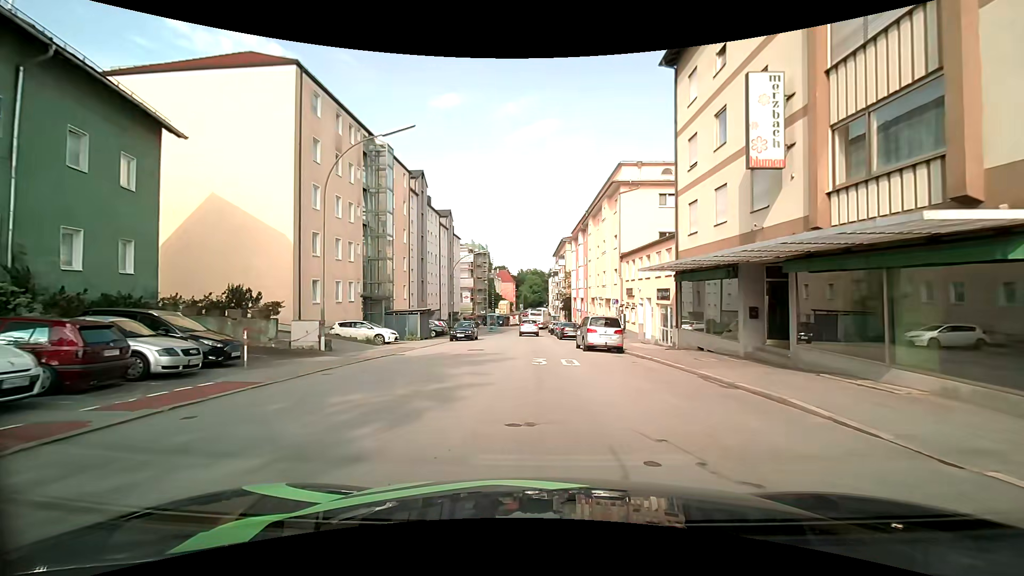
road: tertiary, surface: asphalt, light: Day
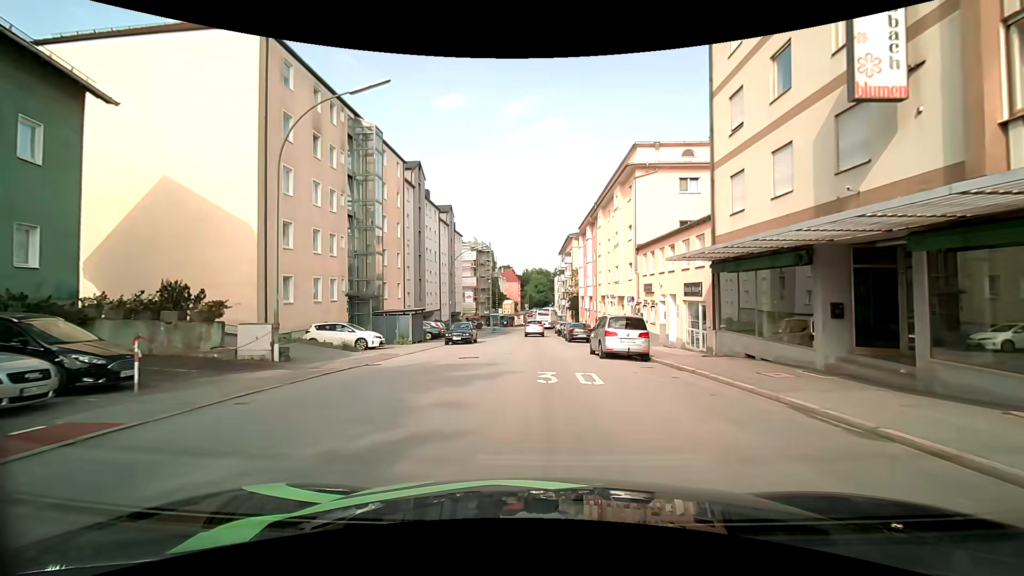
(-0.1, +4.0) m; -1°
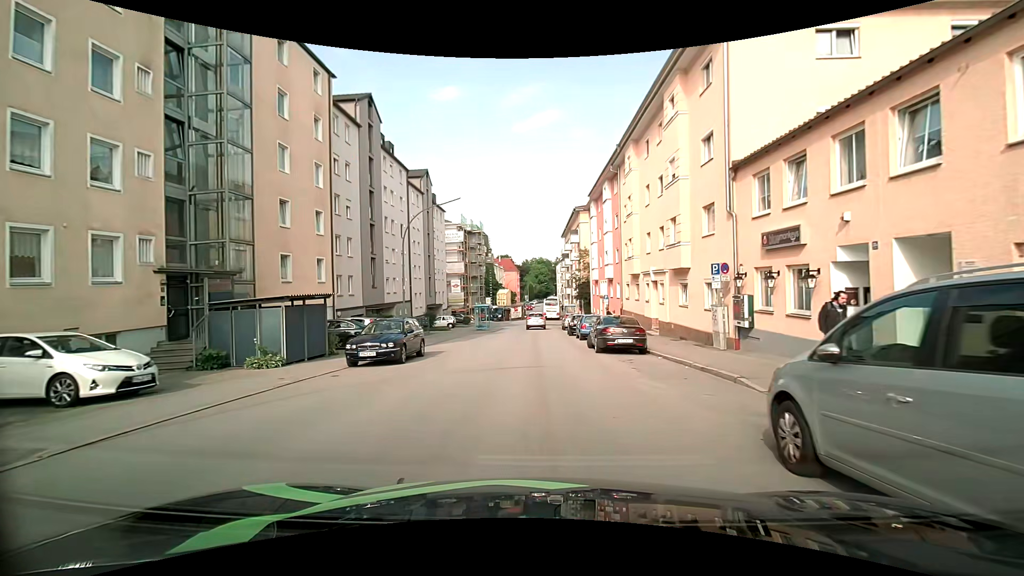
(0.0, +16.6) m; +1°
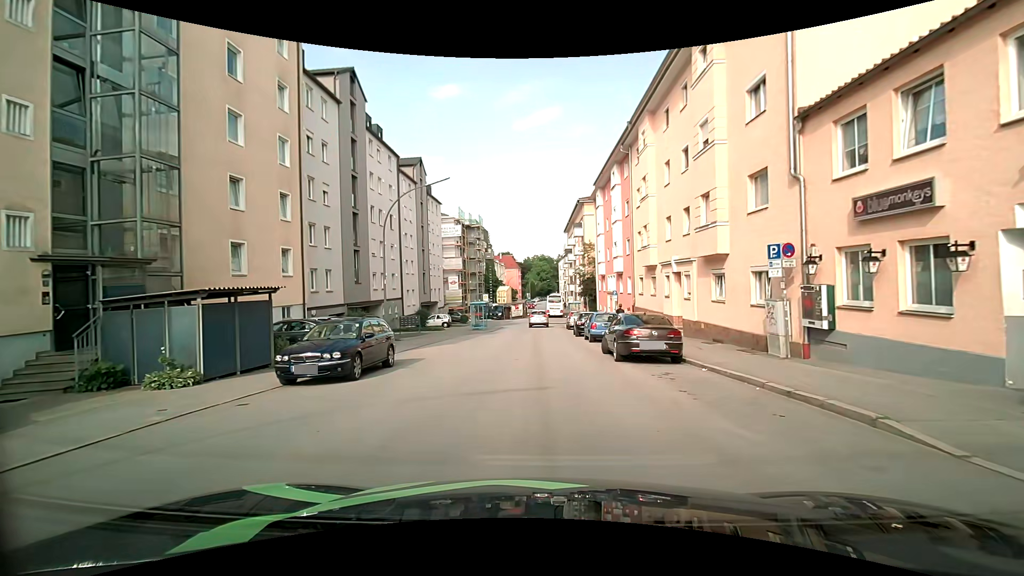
(0.0, +4.2) m; -1°
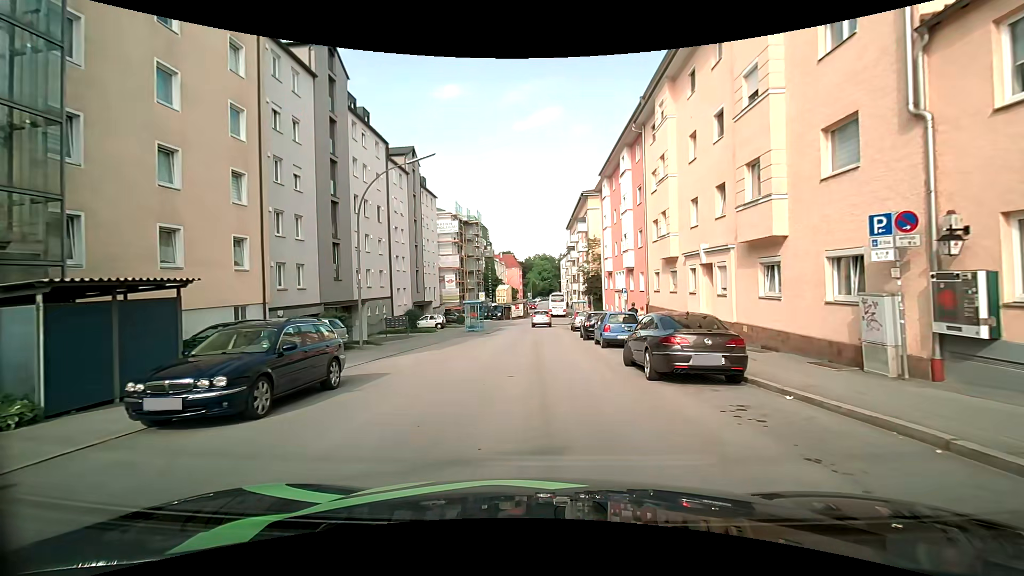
(0.0, +4.0) m; +1°
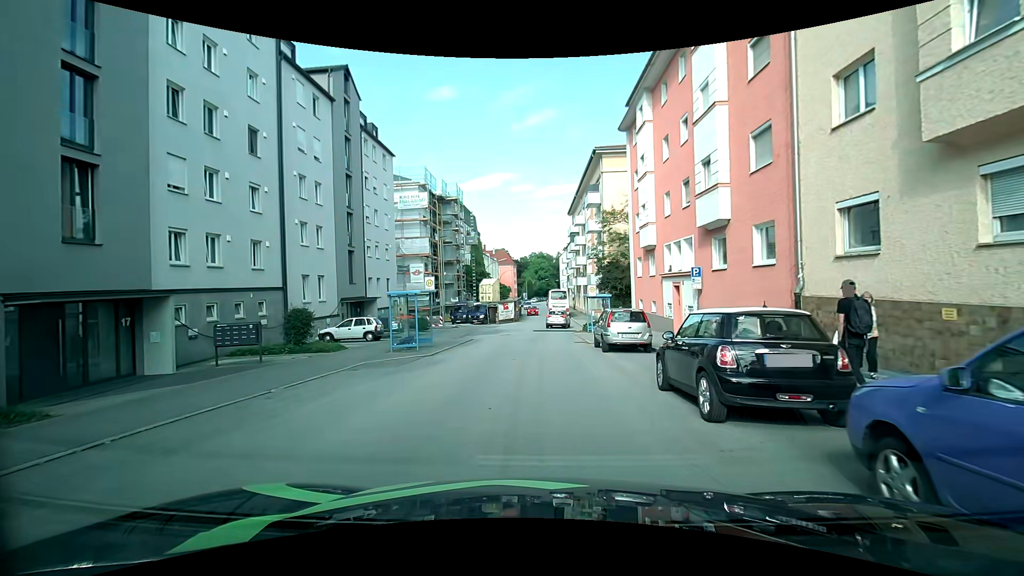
(-0.1, +18.5) m; 0°
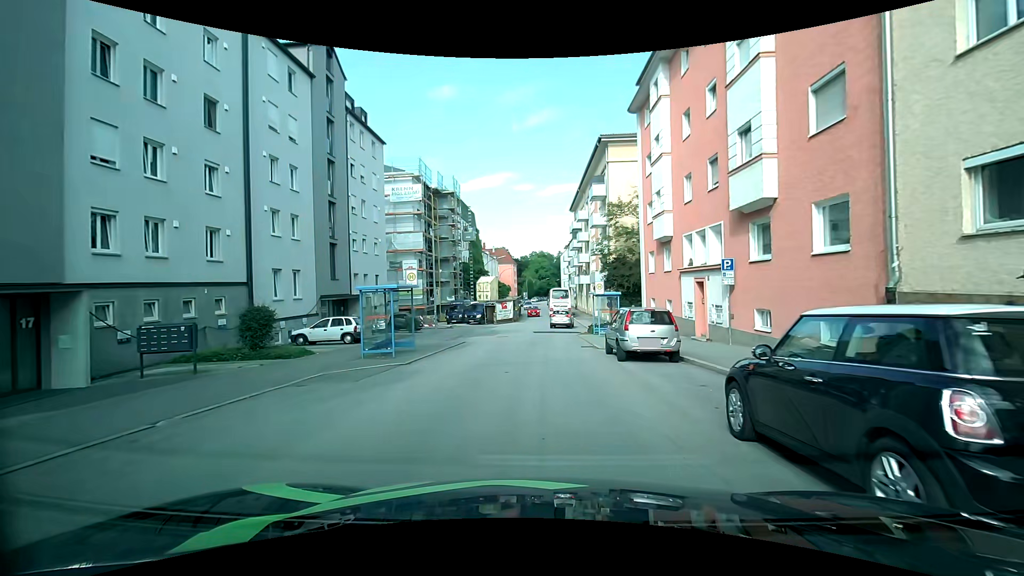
(0.0, +3.3) m; 0°
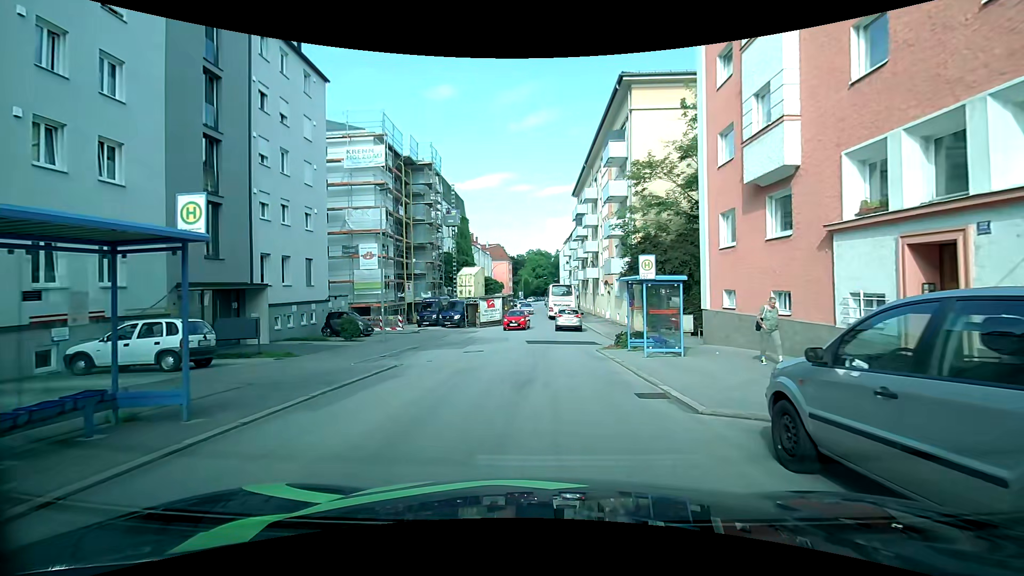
(-0.1, +12.1) m; -1°
